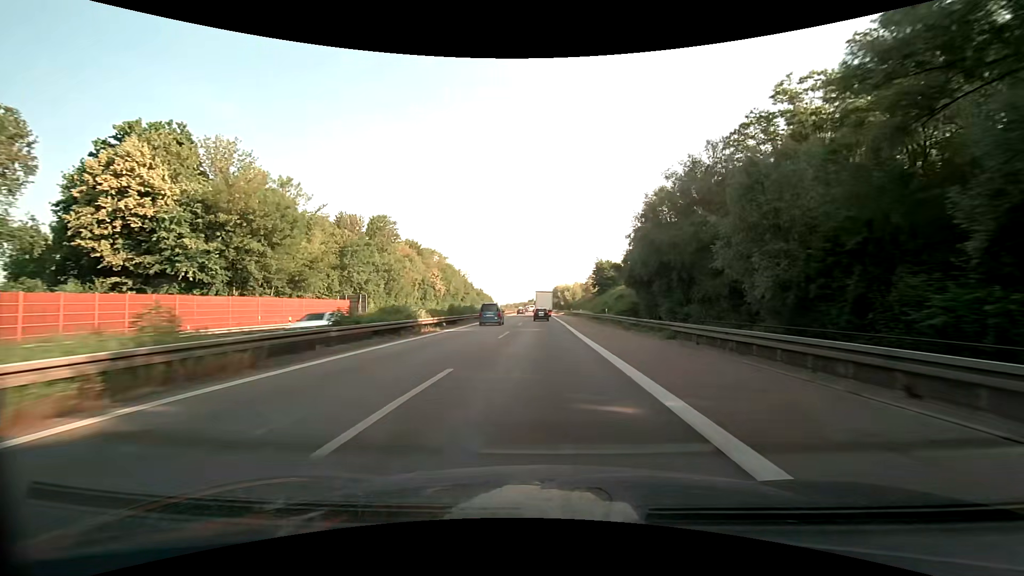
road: motorway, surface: asphalt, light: Day
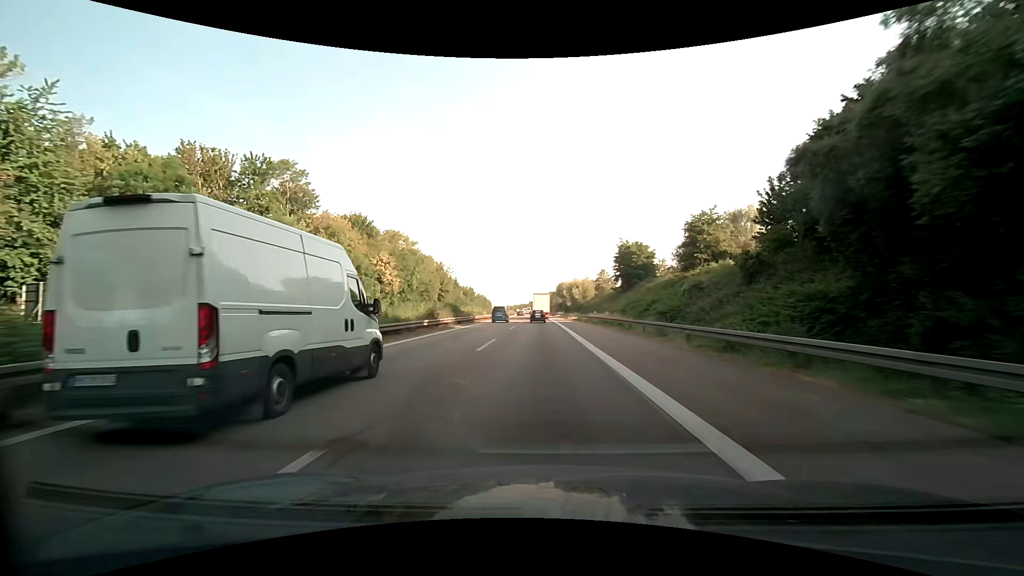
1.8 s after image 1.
(+0.1, +41.9) m; 0°
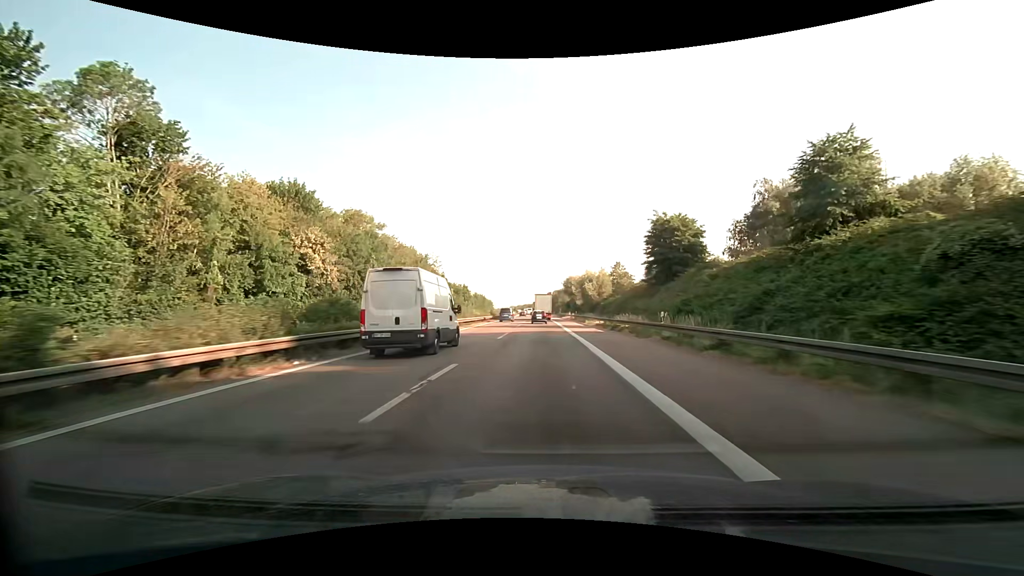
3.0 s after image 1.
(-0.3, +27.9) m; -1°
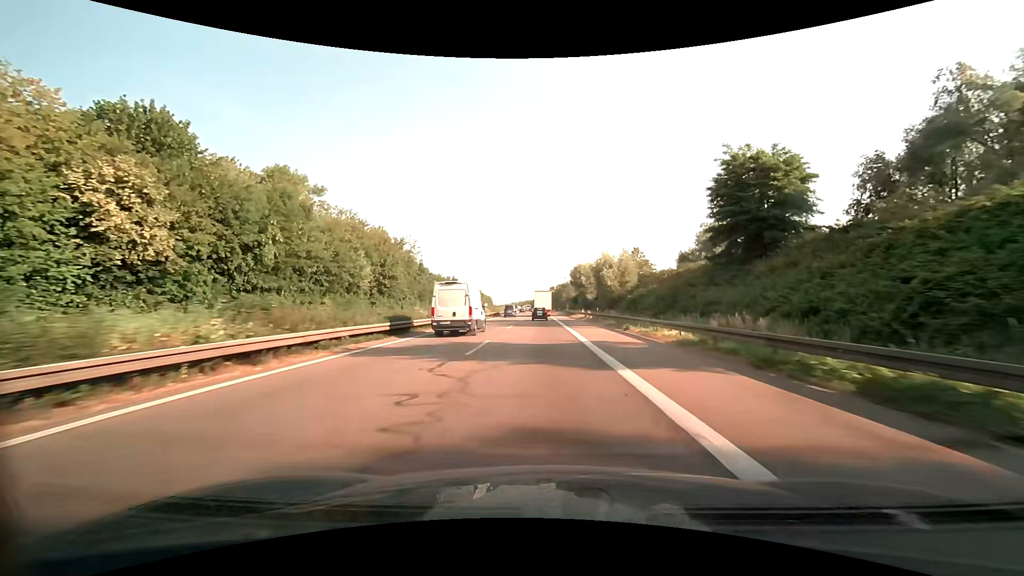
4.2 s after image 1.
(-0.1, +27.7) m; 0°
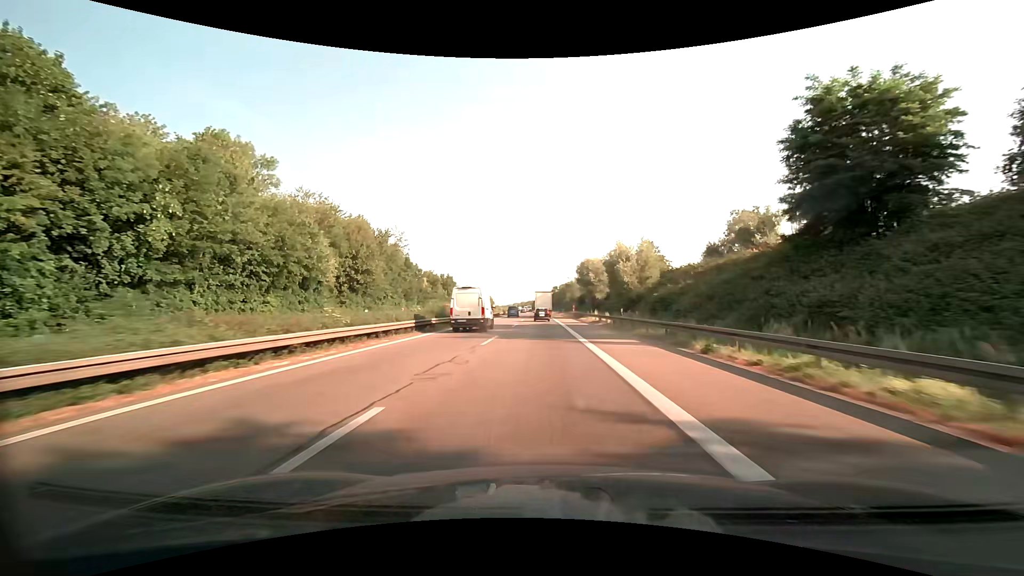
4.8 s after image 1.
(0.0, +13.8) m; 0°
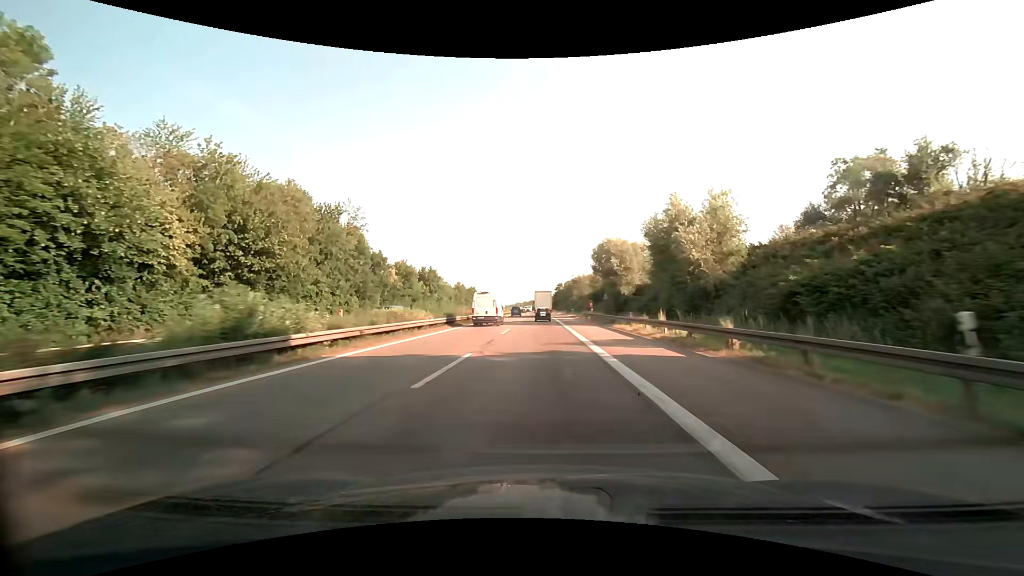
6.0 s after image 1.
(-0.1, +27.5) m; 0°
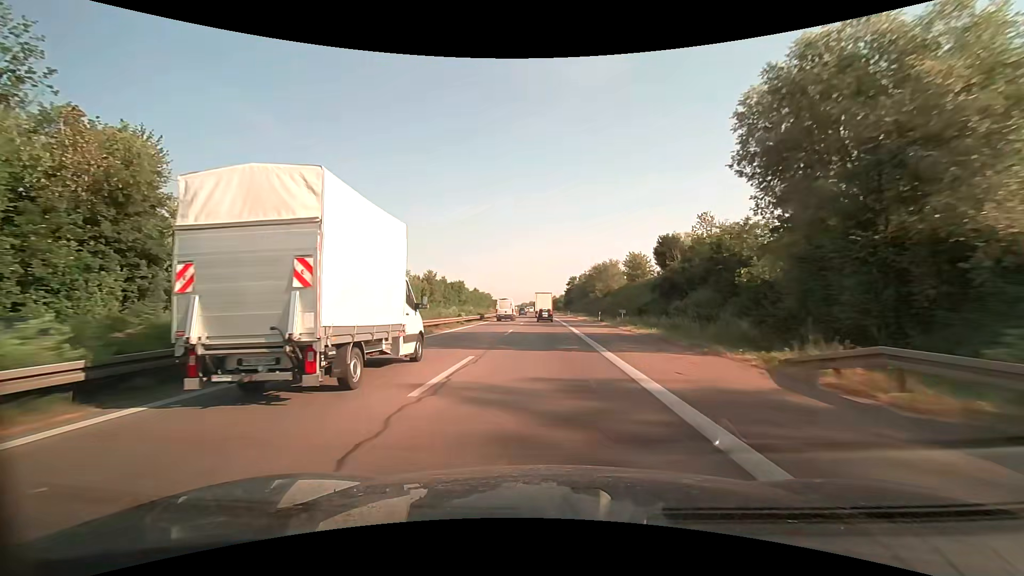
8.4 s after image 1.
(-0.5, +54.7) m; -1°
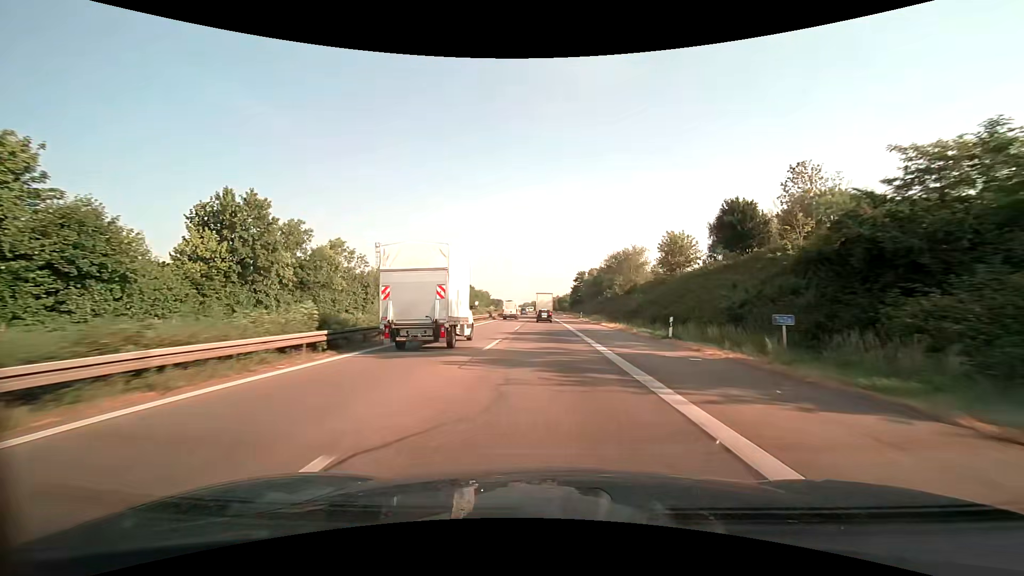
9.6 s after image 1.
(-0.1, +27.3) m; -1°
(0, +10) (0, +20) (0, +30) (0, +40) (0, +50) (0, +60) (0, +70) (0, +80) (0, +90) (0, +100) m
